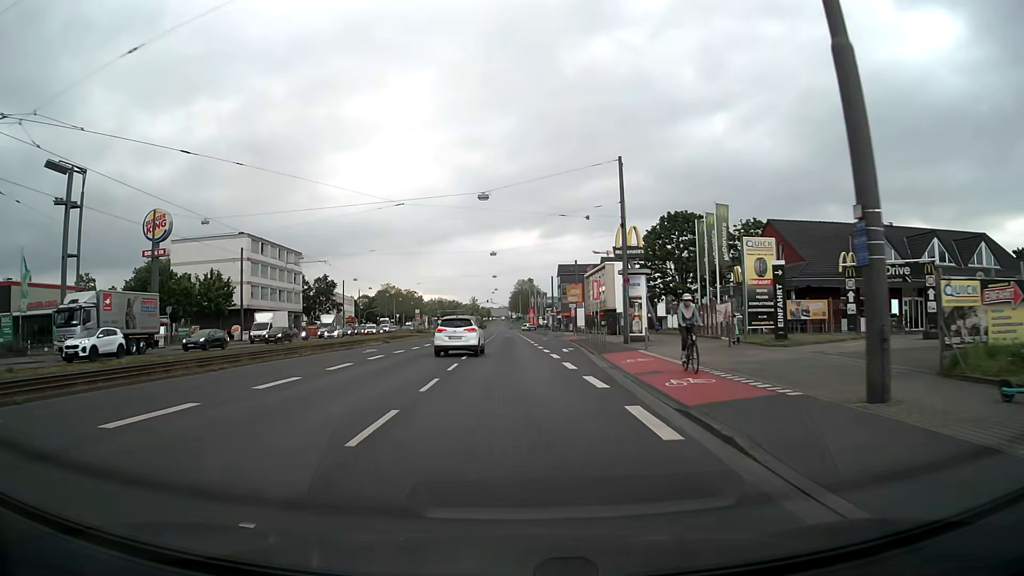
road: primary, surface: asphalt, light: Day
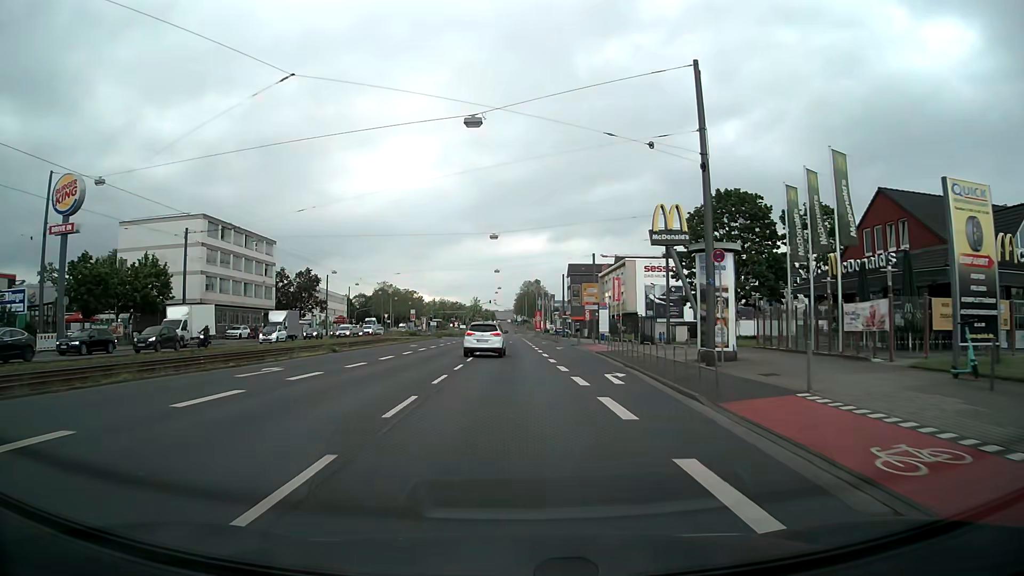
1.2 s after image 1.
(-0.2, +15.7) m; -1°
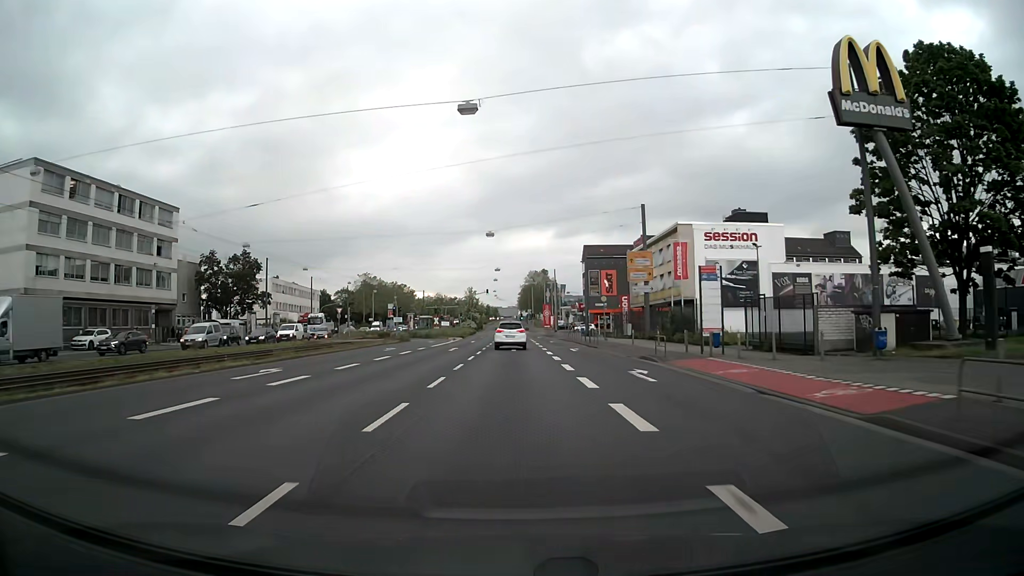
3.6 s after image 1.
(-0.1, +31.6) m; 0°
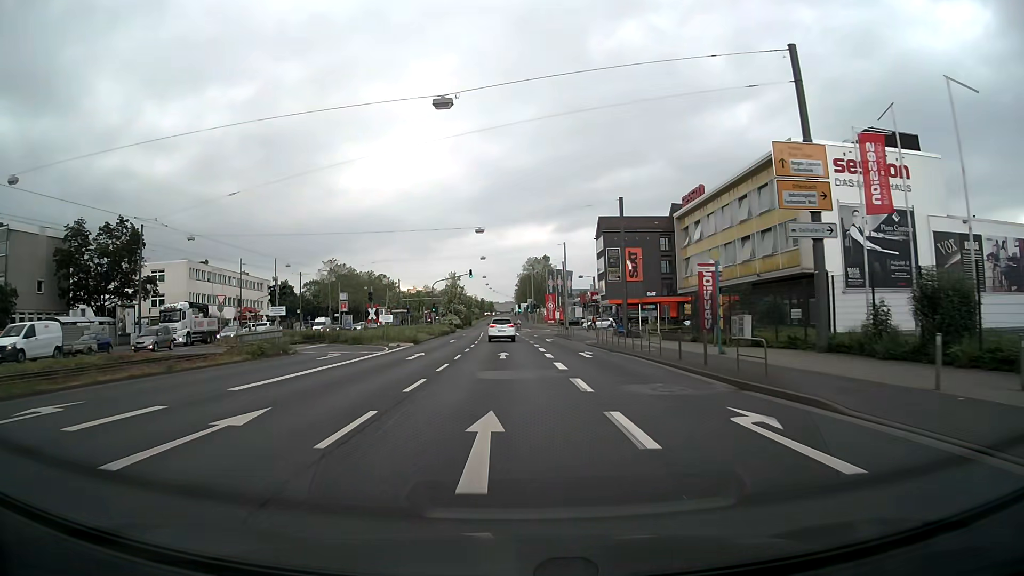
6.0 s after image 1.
(+0.2, +31.7) m; 0°
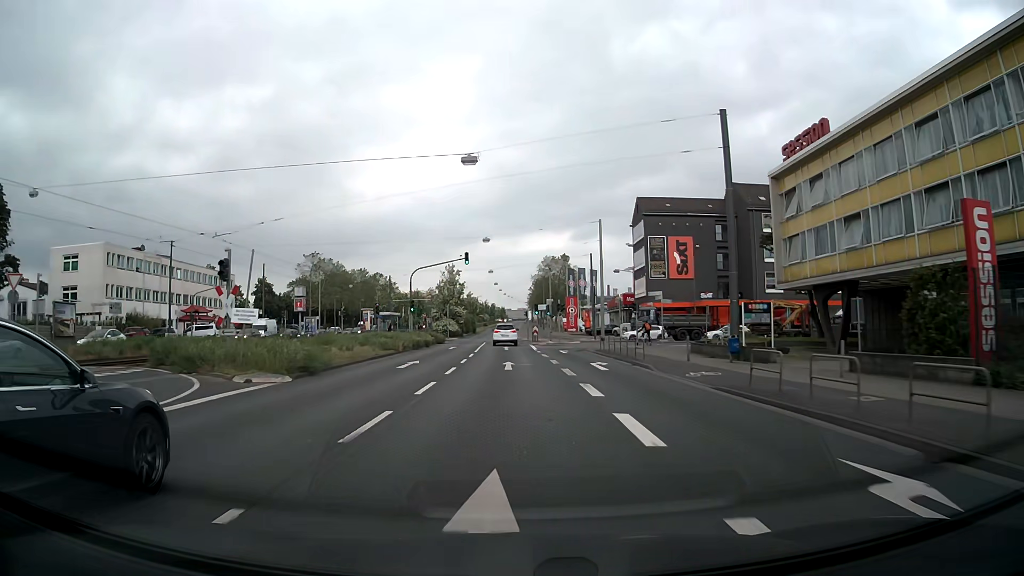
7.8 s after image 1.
(-0.3, +23.8) m; -1°
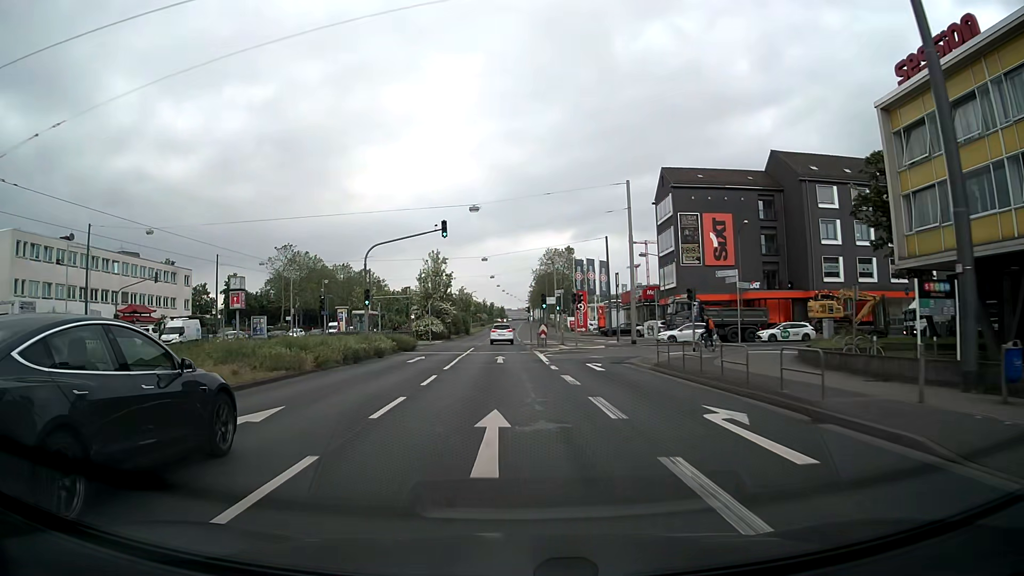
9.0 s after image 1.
(+0.1, +15.9) m; 0°
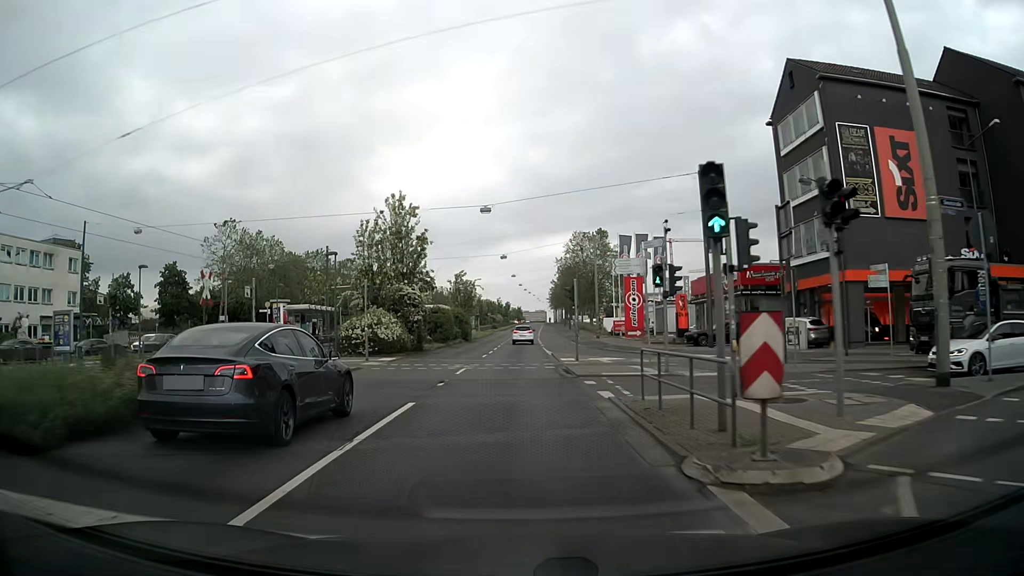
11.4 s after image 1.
(-0.5, +31.7) m; -2°
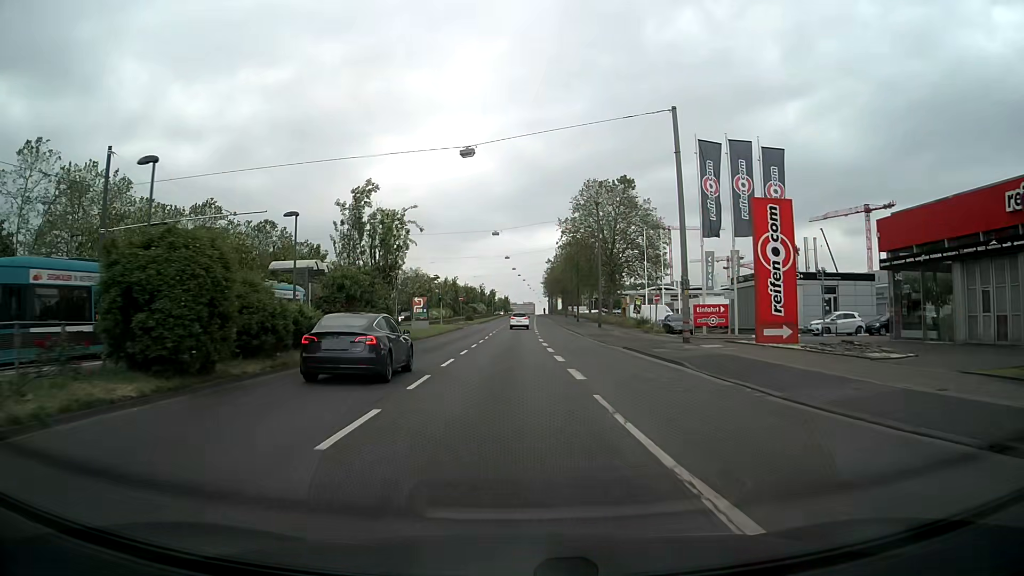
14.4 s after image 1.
(+0.4, +39.5) m; +1°
(0, +10) (0, +20) (0, +30) (0, +40) (+1, +50) (+1, +60) (+1, +70) (+1, +80) (+1, +90) (+1, +100) m
